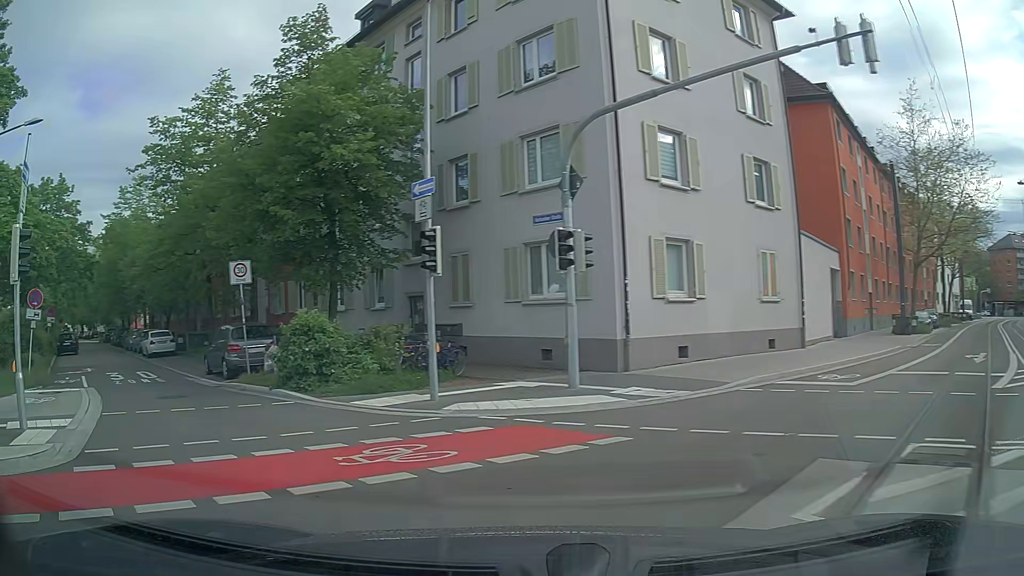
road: residential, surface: asphalt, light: Day
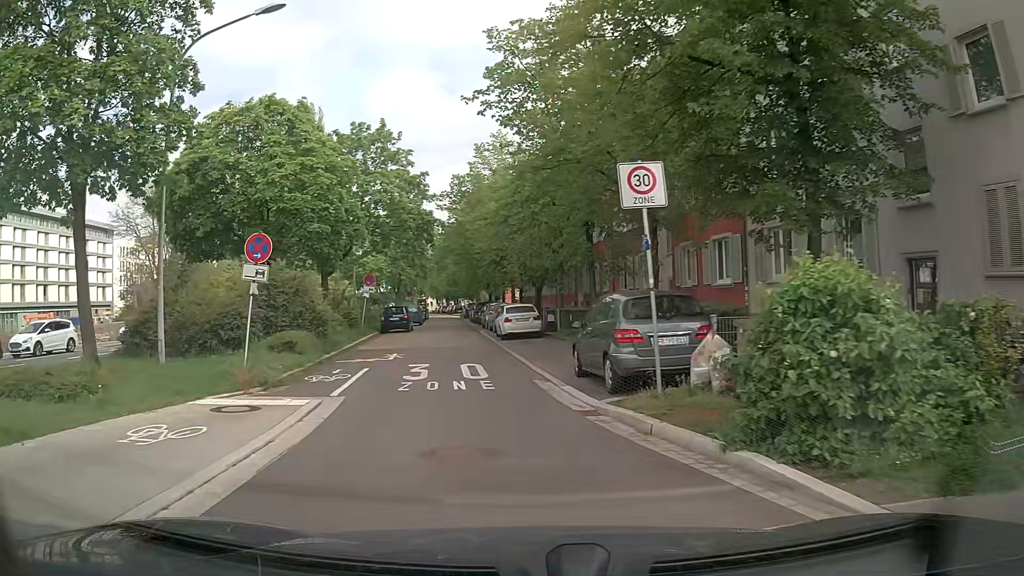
(-2.8, +8.9) m; -31°
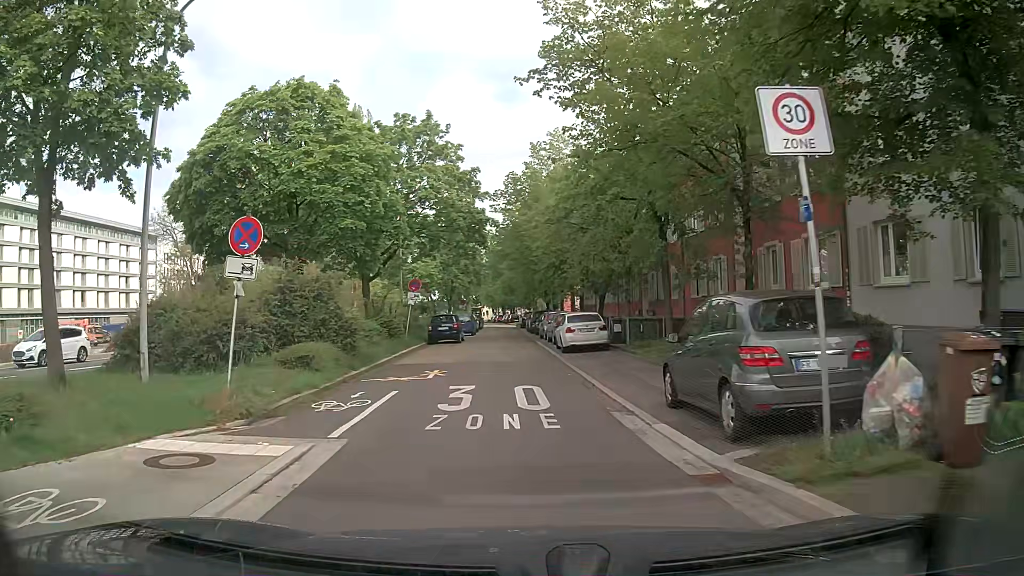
(-0.1, +3.5) m; -4°
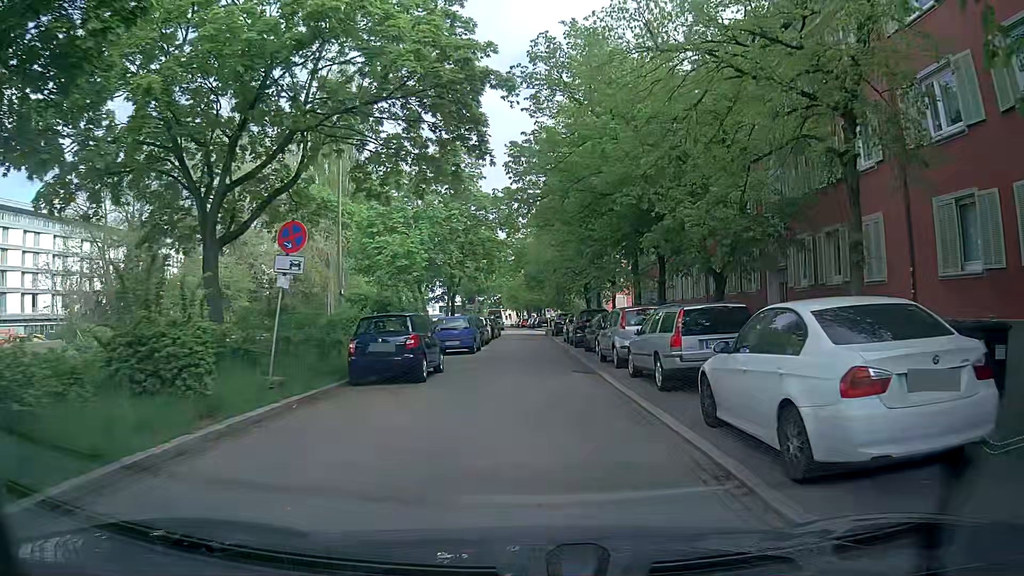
(-0.9, +19.8) m; -3°
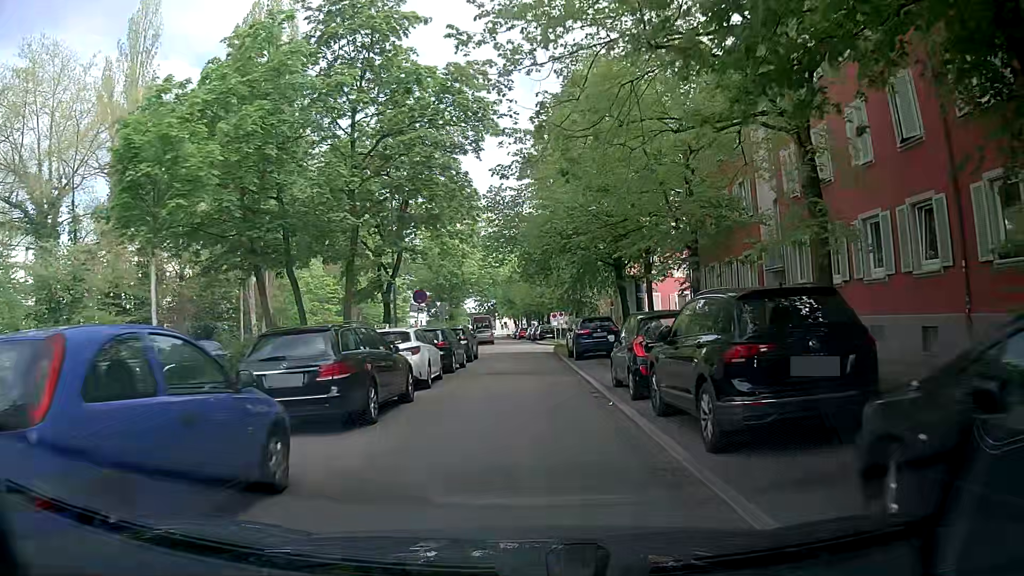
(+0.1, +22.2) m; +1°
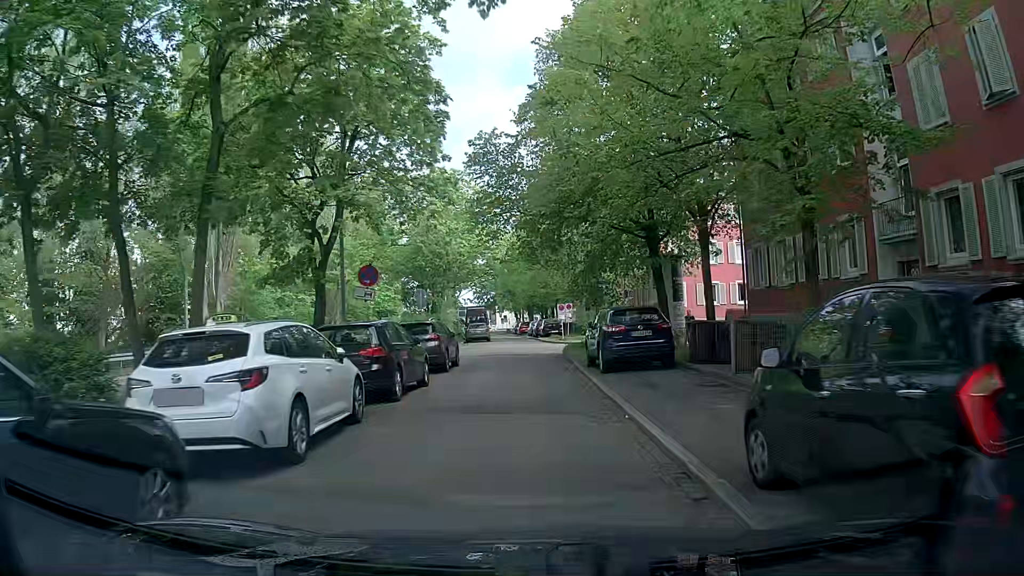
(-0.1, +8.9) m; -1°
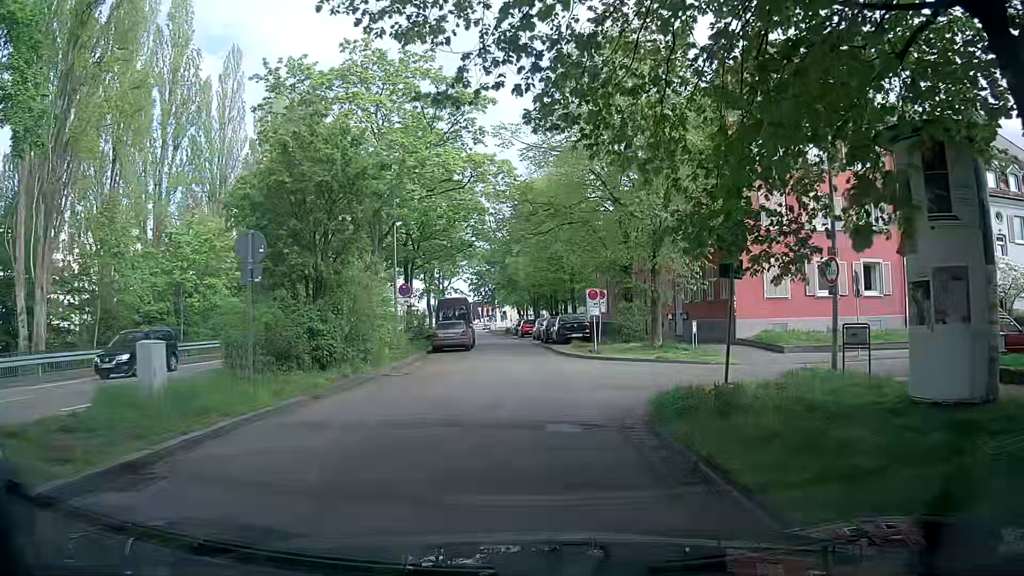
(+0.1, +19.5) m; -1°
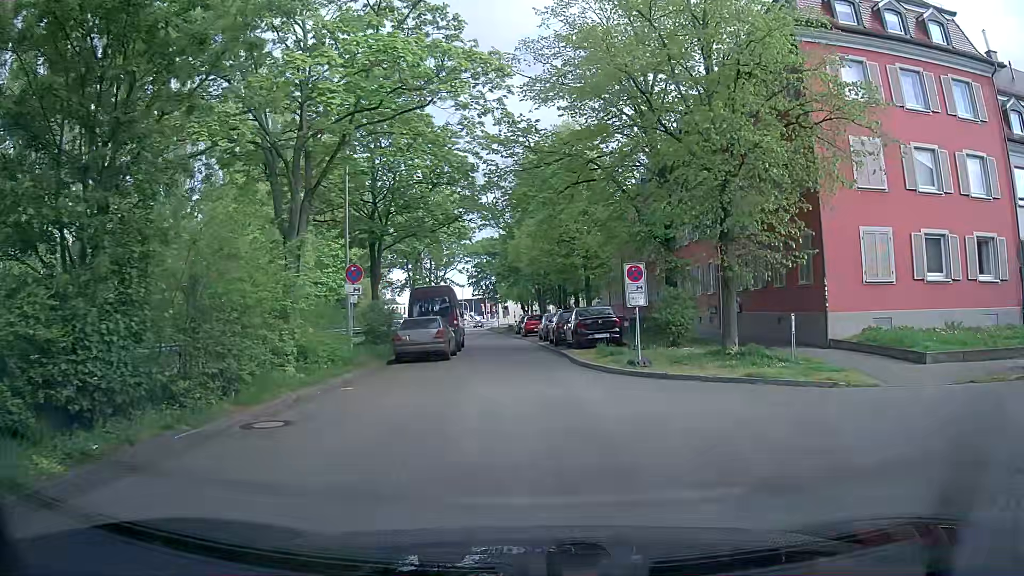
(+0.1, +9.4) m; 0°
